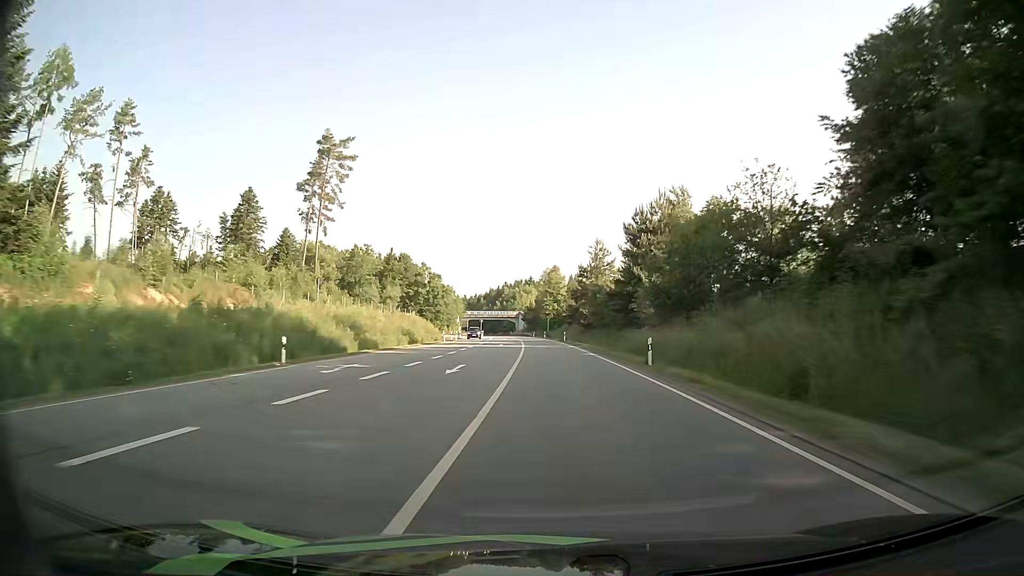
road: primary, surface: asphalt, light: Day
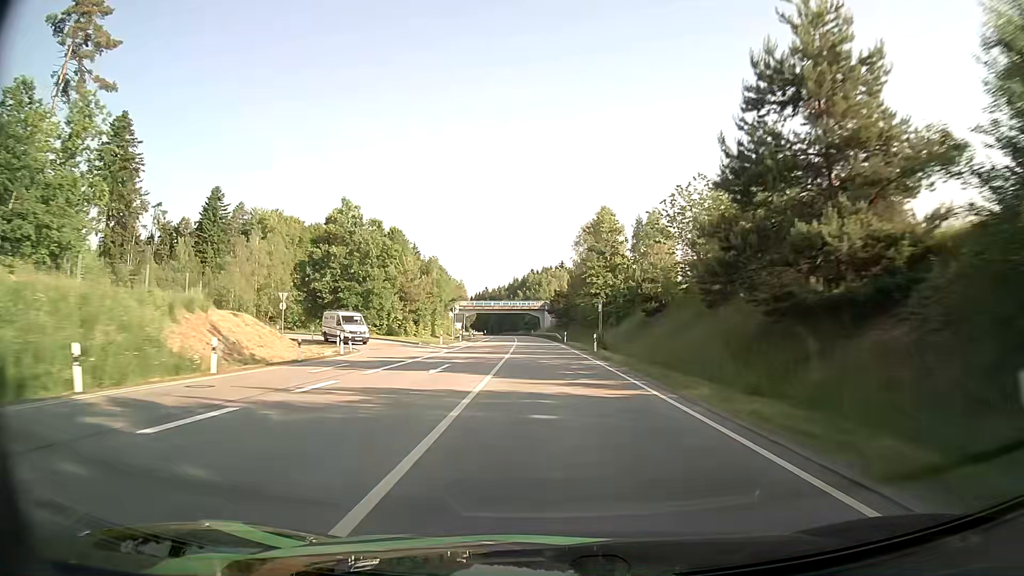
(-1.3, +69.9) m; -3°
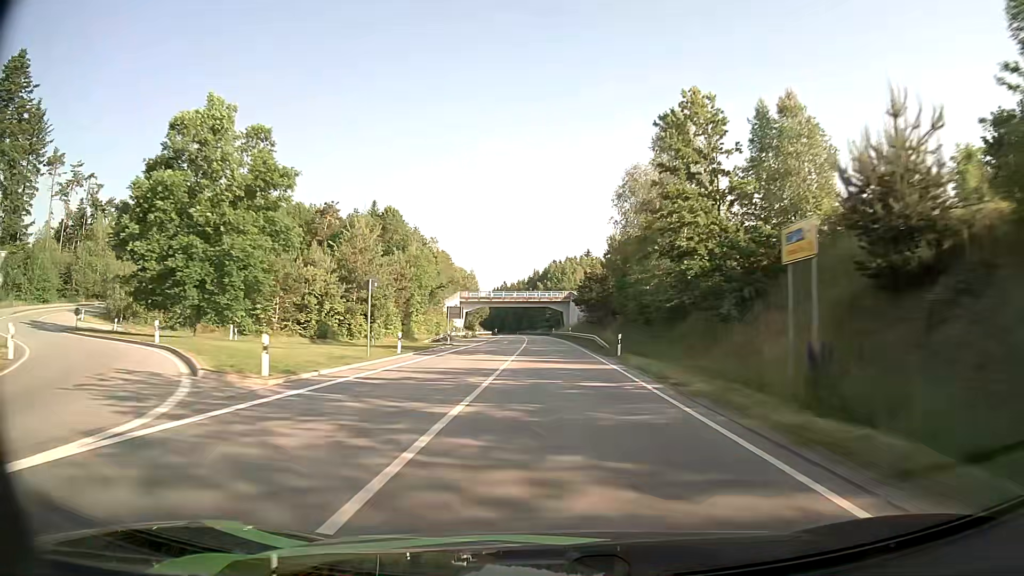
(-0.5, +34.9) m; -2°
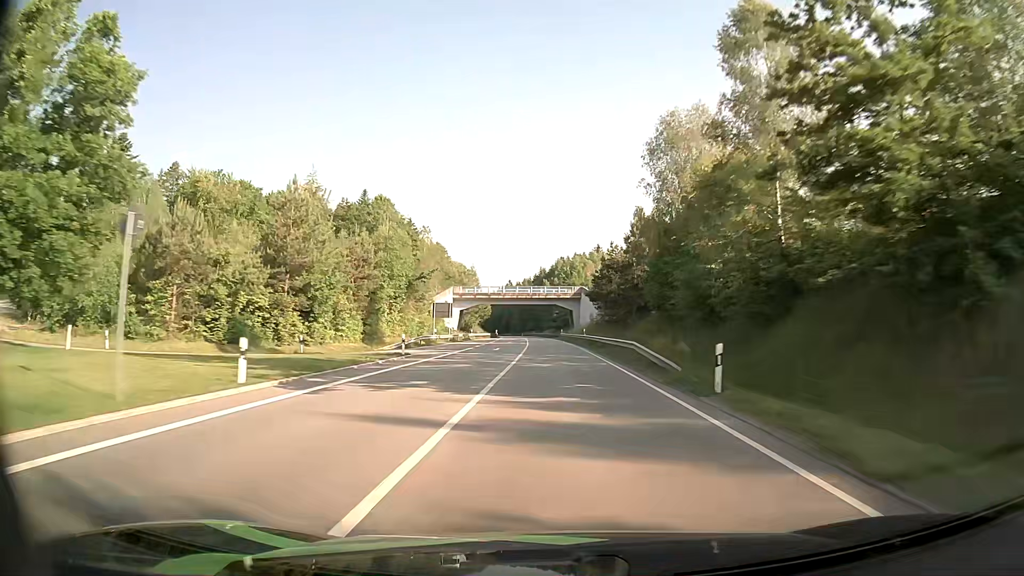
(-0.1, +17.5) m; -1°
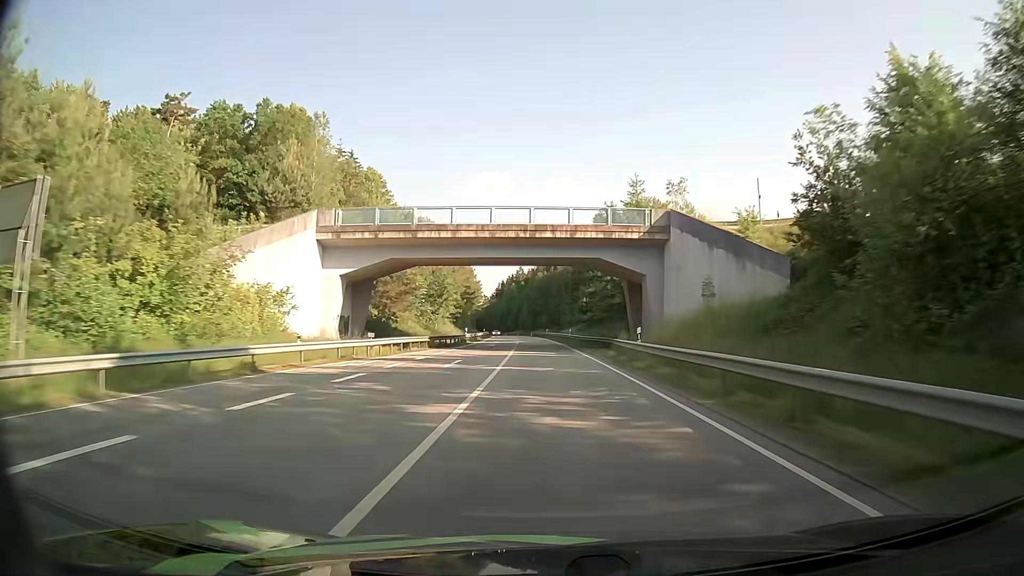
(-0.7, +69.9) m; -1°
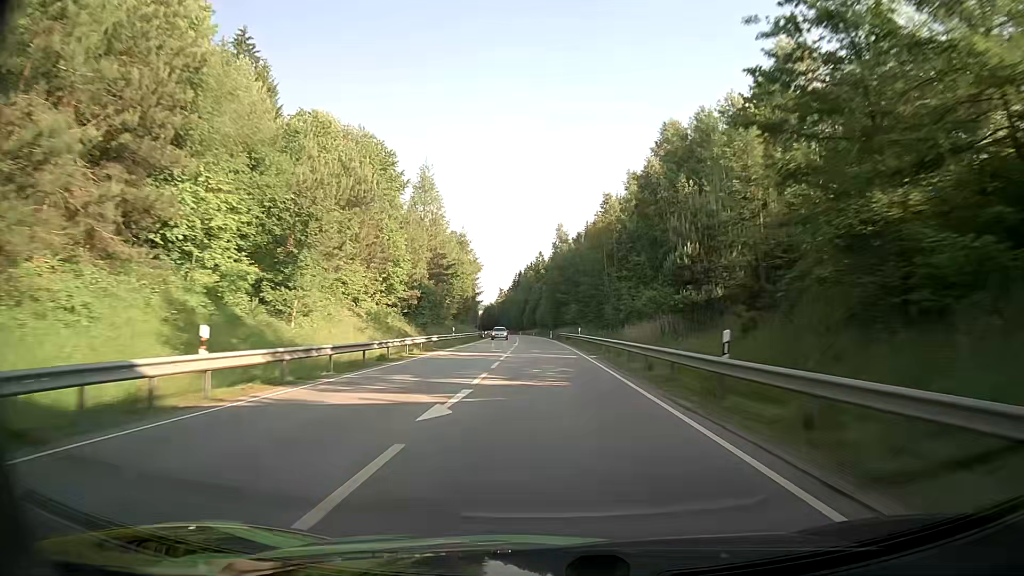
(-0.7, +52.4) m; -1°
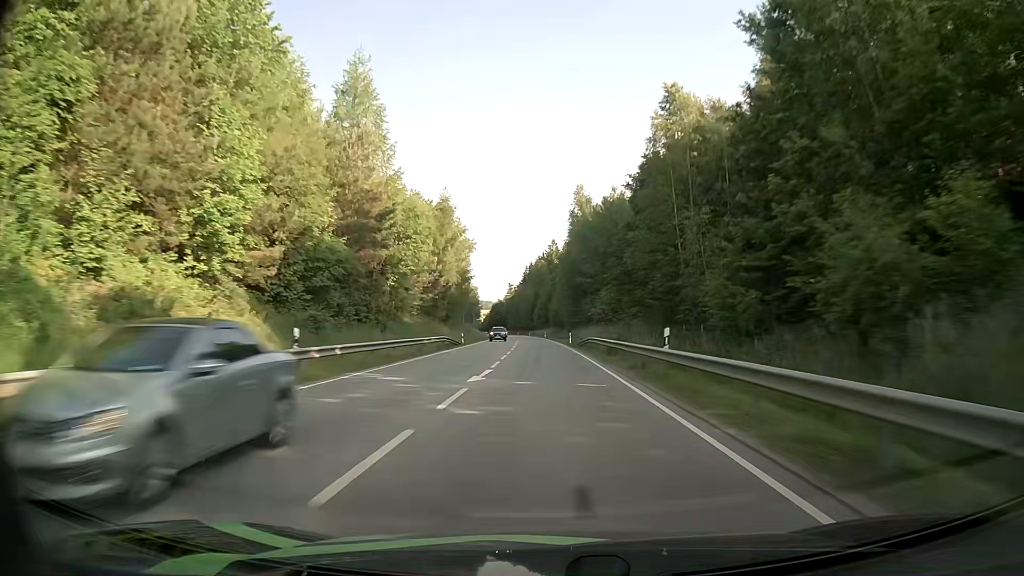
(-0.5, +34.9) m; -2°
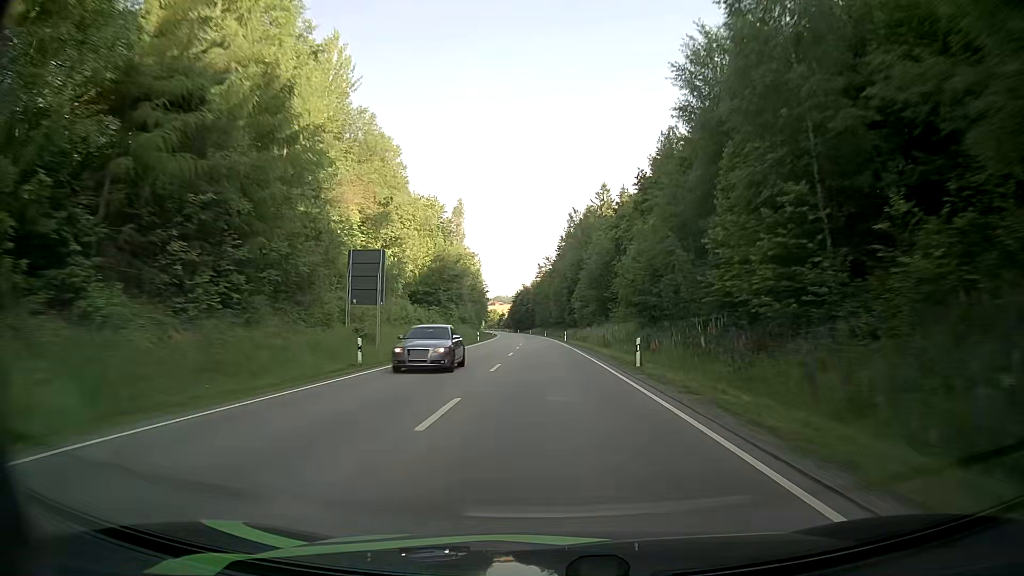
(-2.2, +87.3) m; -3°
(0, +10) (0, +20) (0, +30) (-1, +40) (-1, +50) (-1, +60) (-1, +70) (-2, +80) (-2, +90) (-3, +100) m
